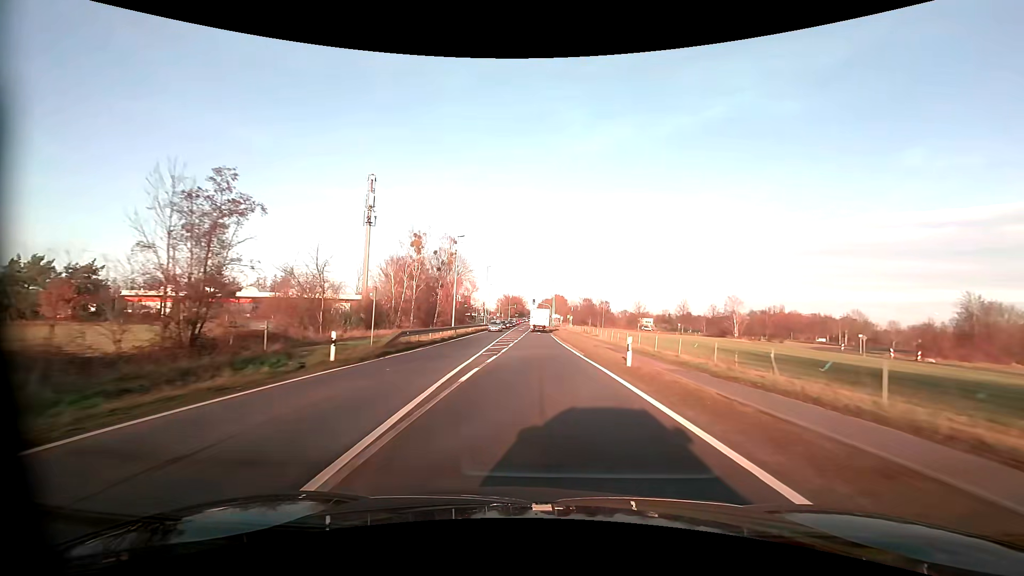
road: primary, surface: asphalt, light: Day
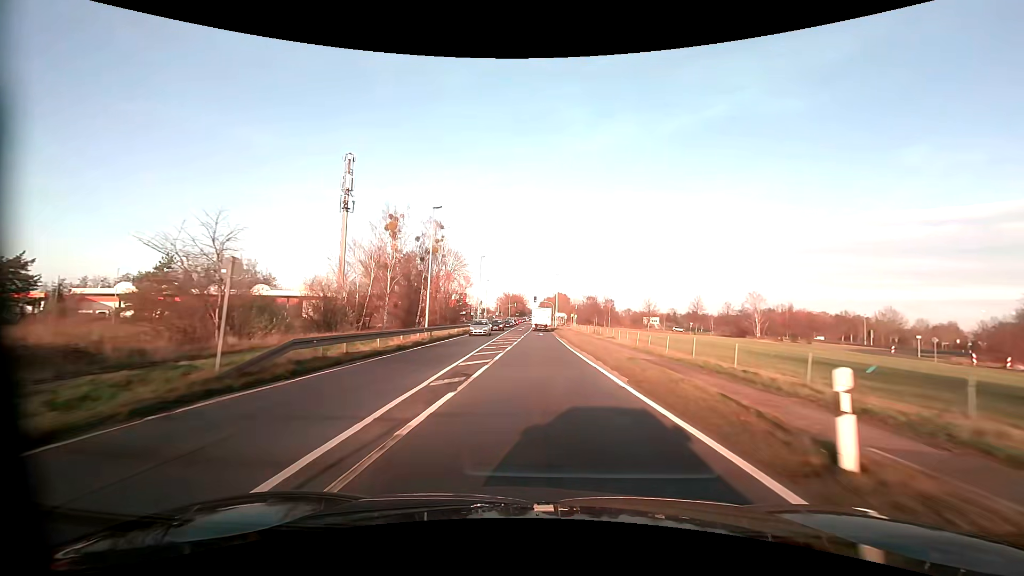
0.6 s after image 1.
(0.0, +11.0) m; 0°
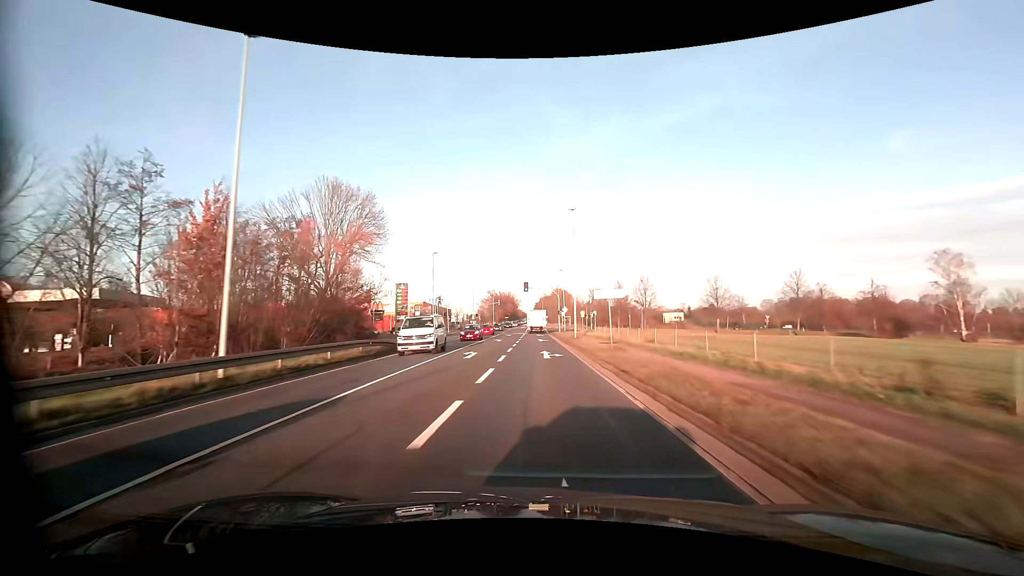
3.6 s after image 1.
(+0.4, +53.9) m; 0°
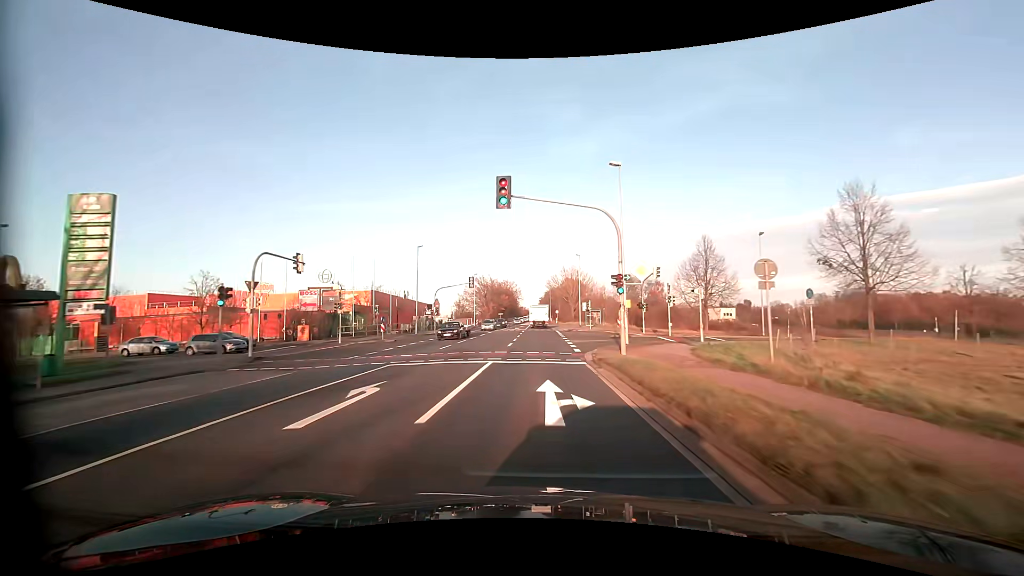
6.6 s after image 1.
(+0.1, +52.9) m; 0°
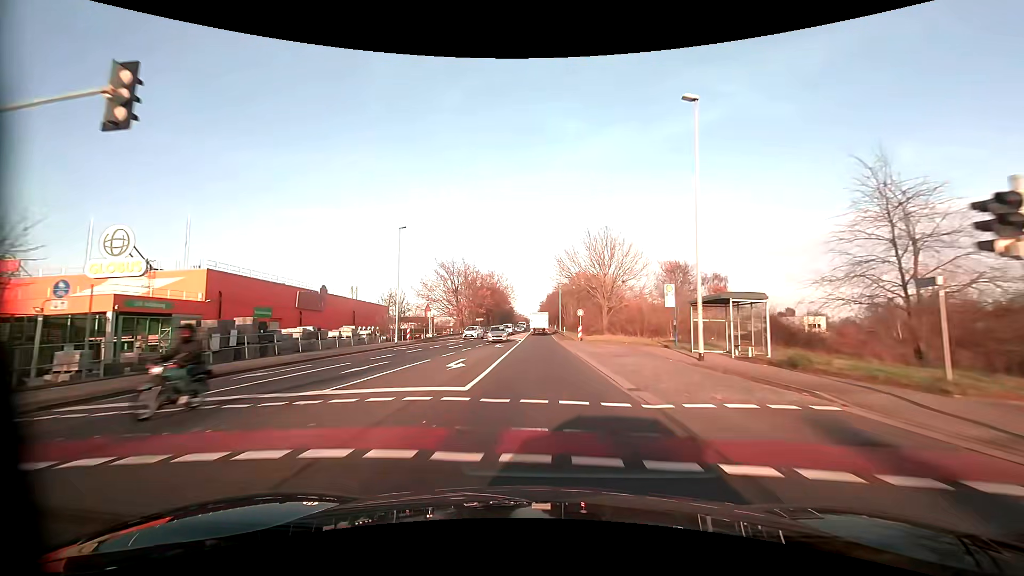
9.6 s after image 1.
(0.0, +52.5) m; 0°
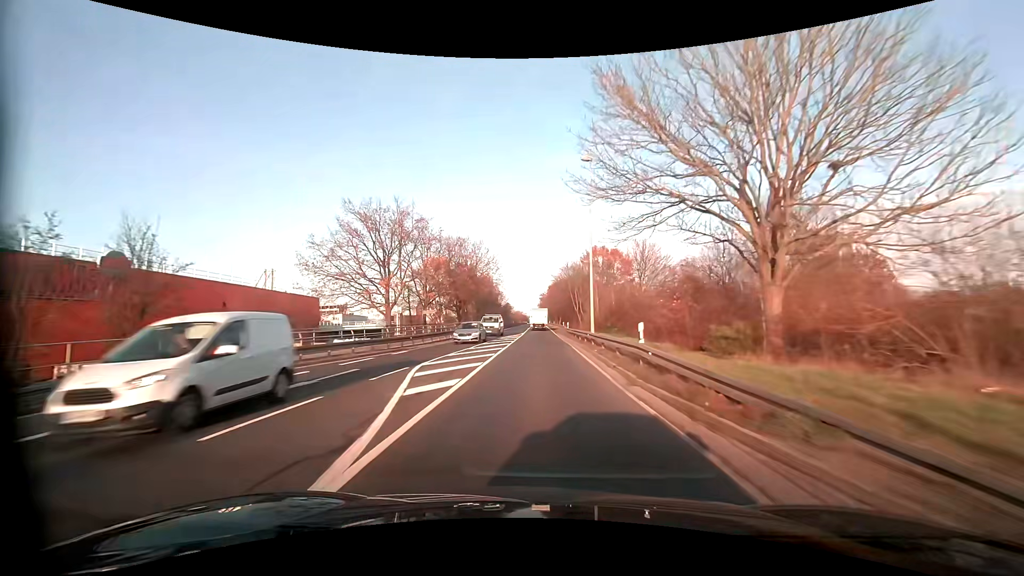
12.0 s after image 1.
(+0.1, +41.8) m; 0°
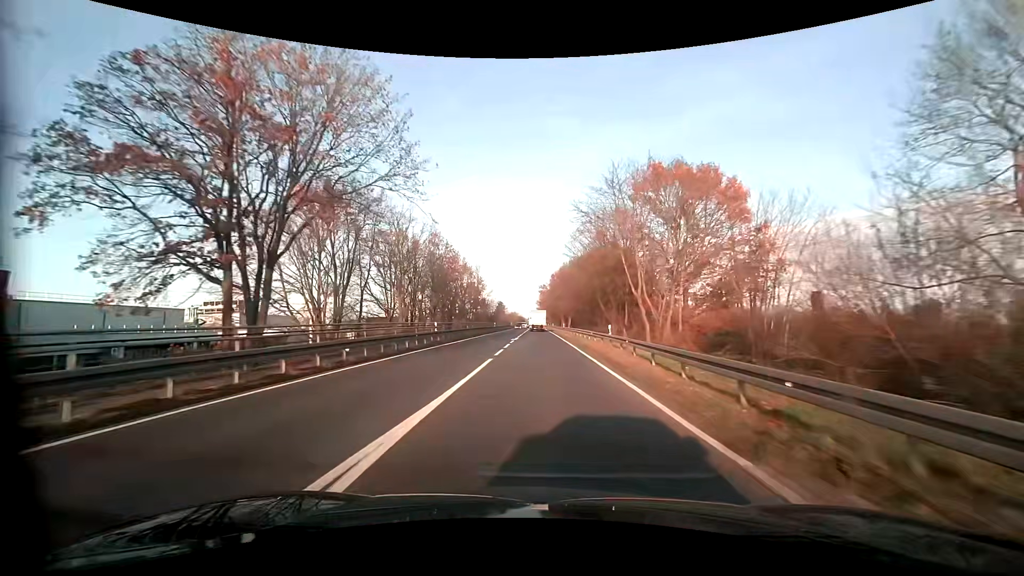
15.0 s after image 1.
(-0.1, +53.3) m; 0°
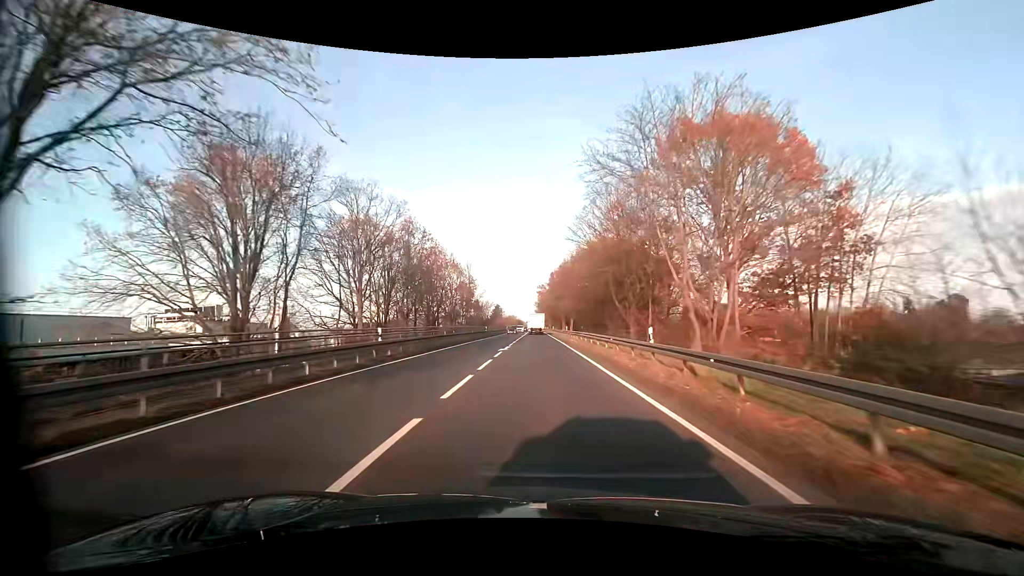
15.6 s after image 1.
(0.0, +10.8) m; 0°
(0, +10) (0, +20) (0, +30) (0, +40) (0, +50) (0, +60) (0, +70) (0, +80) (0, +90) (0, +100) m
